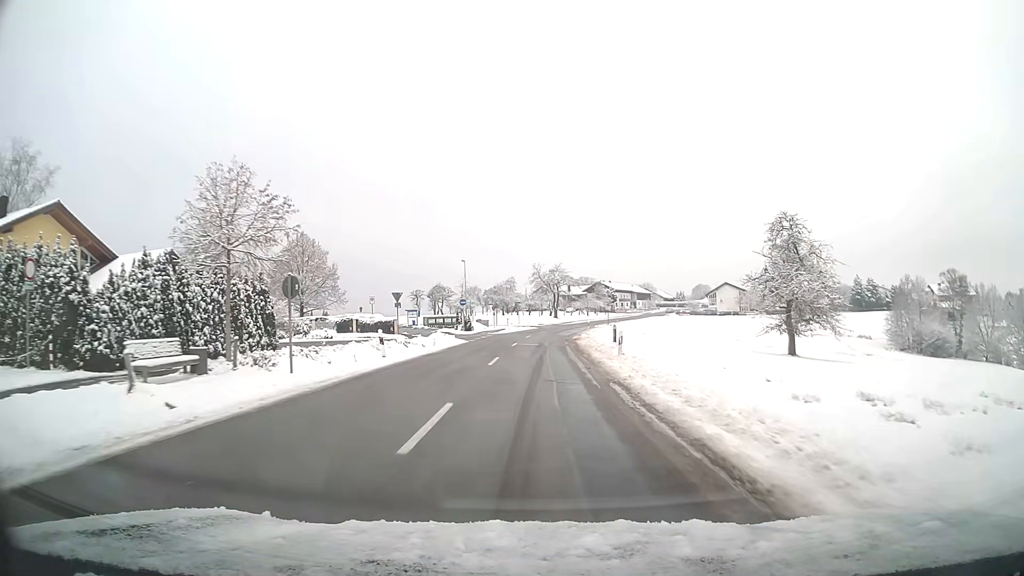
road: tertiary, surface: asphalt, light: Day
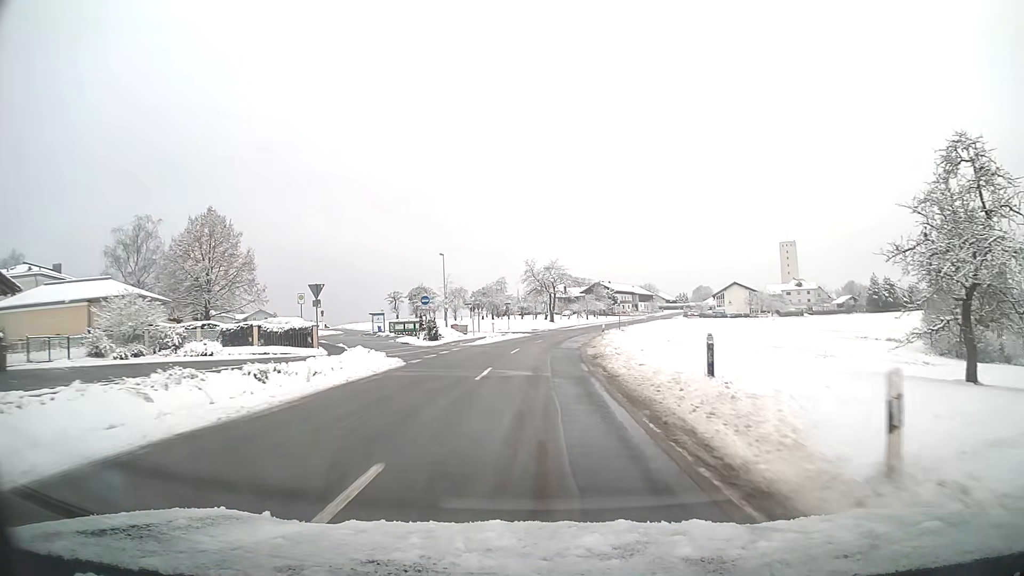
(+0.1, +17.6) m; +1°
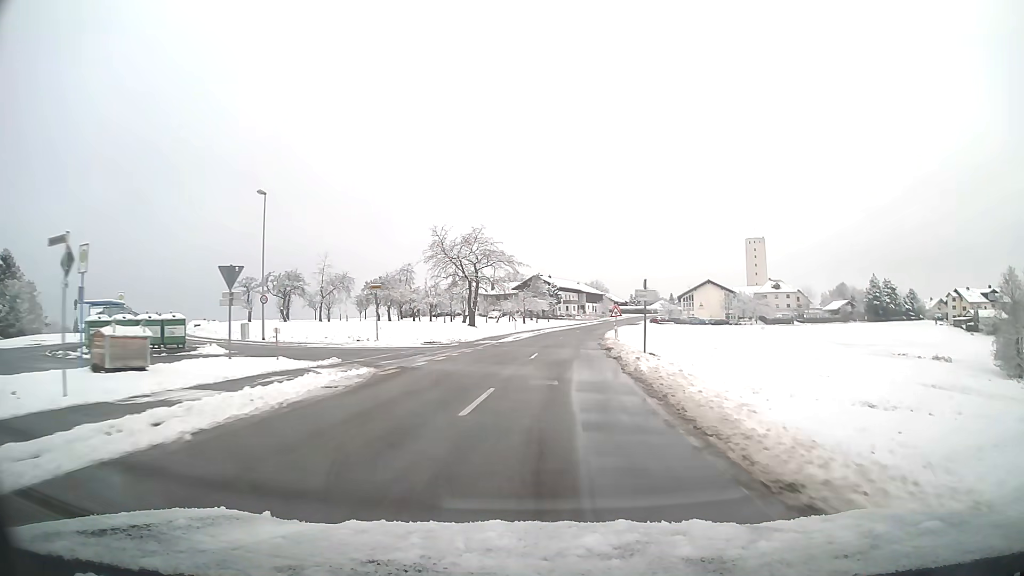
(+2.0, +44.0) m; +7°
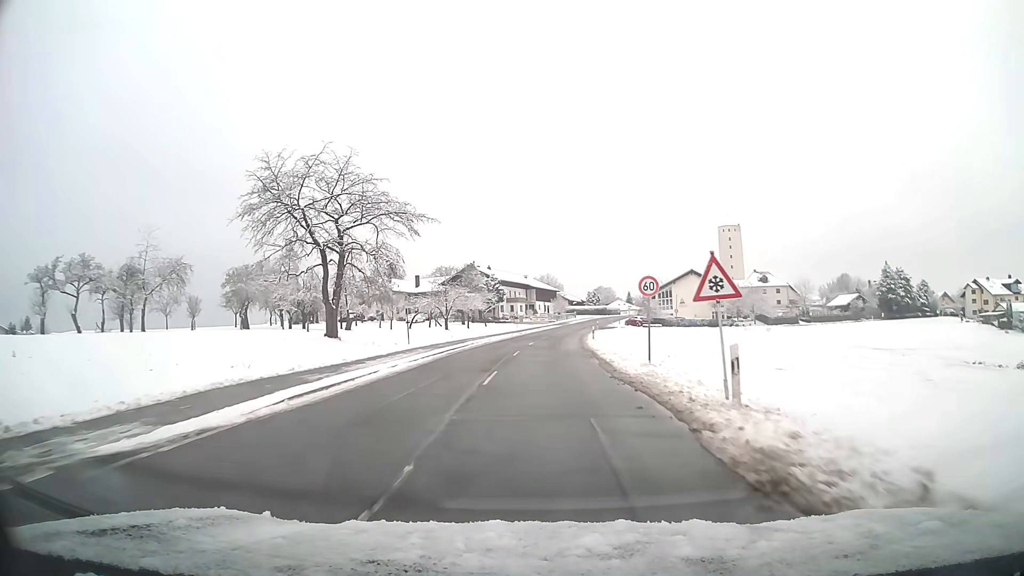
(+1.5, +35.5) m; +4°
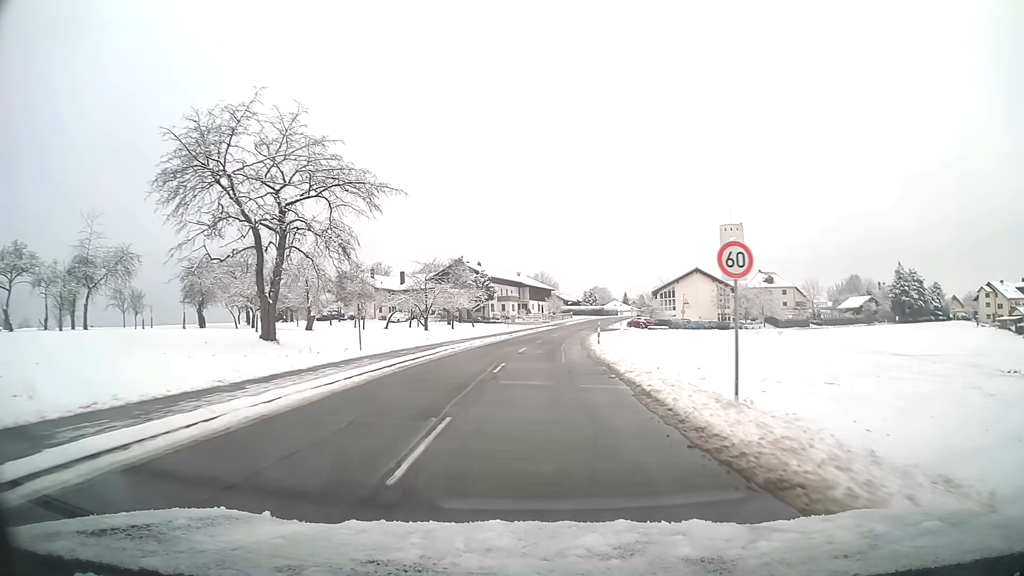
(0.0, +8.9) m; +1°
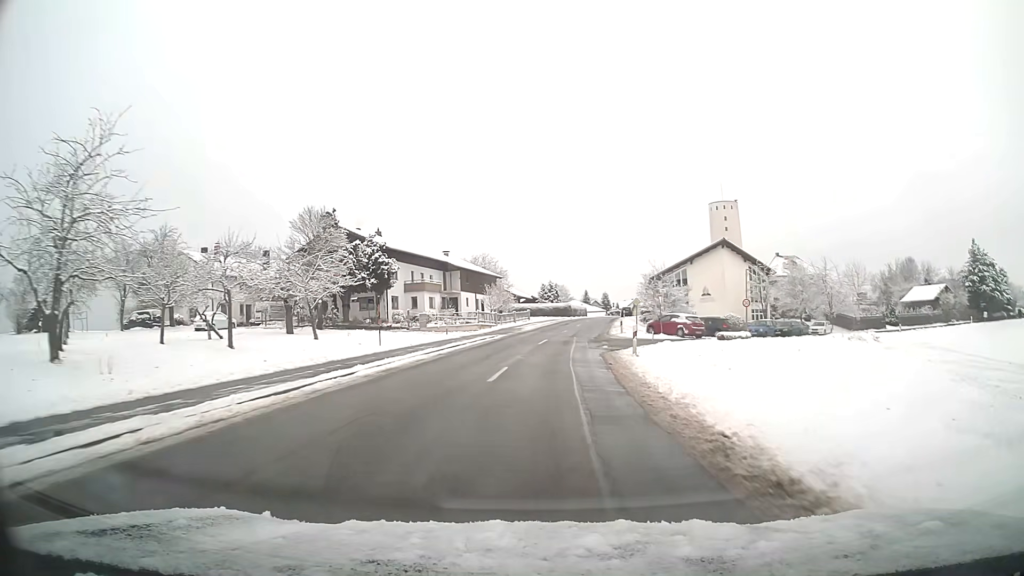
(+1.6, +44.8) m; +5°
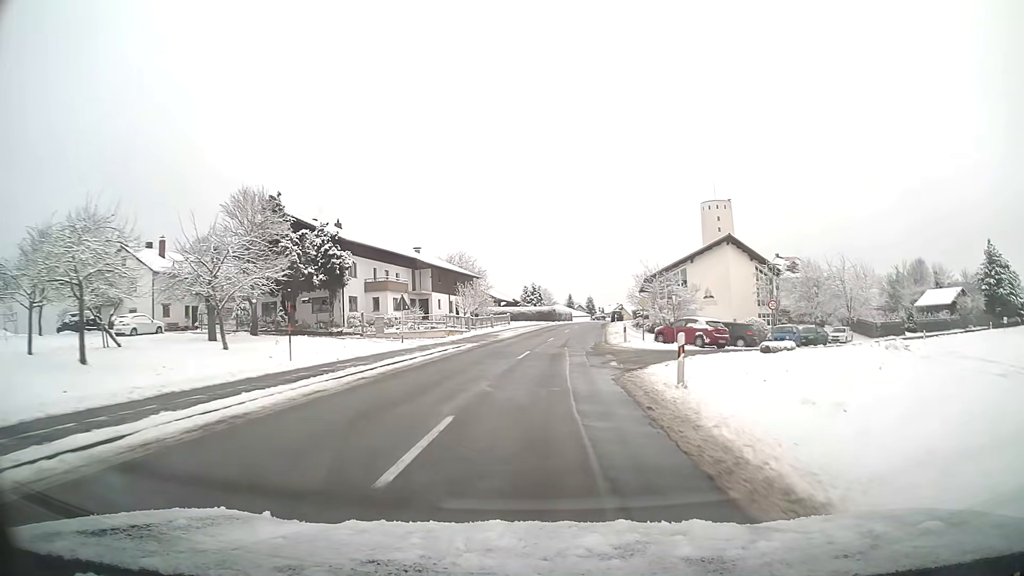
(+0.1, +9.0) m; +2°
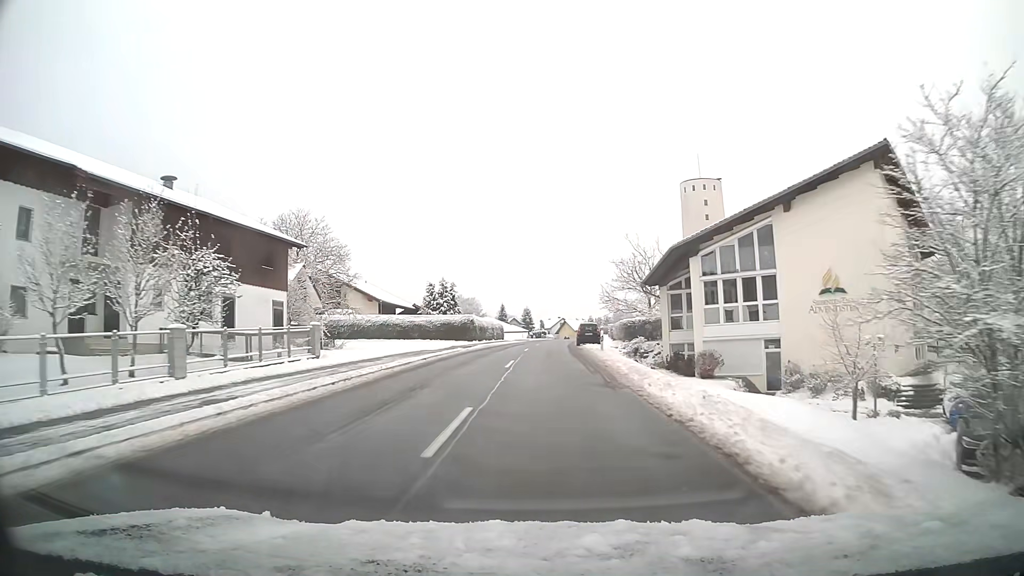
(+2.4, +43.4) m; +5°
